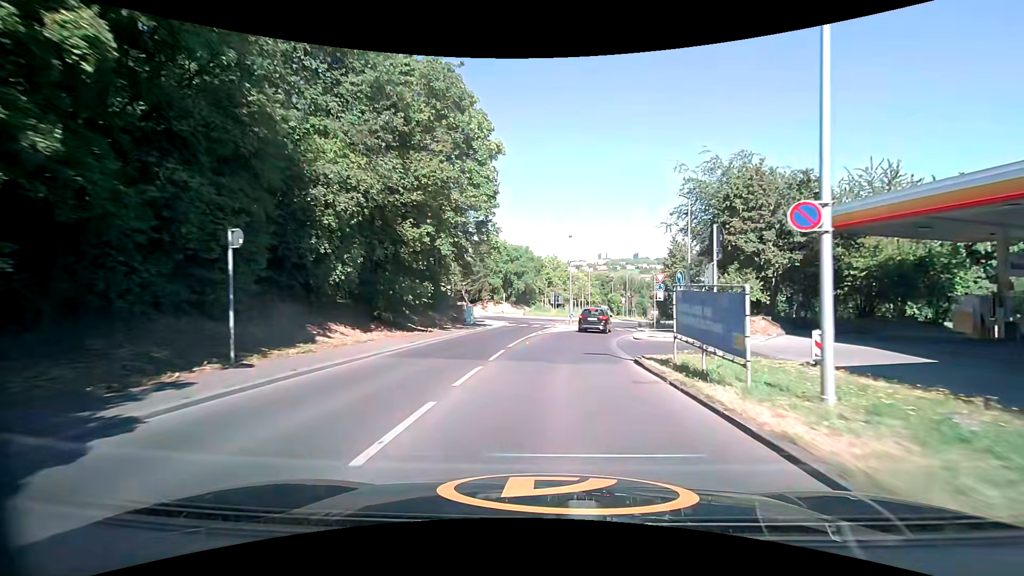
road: secondary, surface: asphalt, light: Day
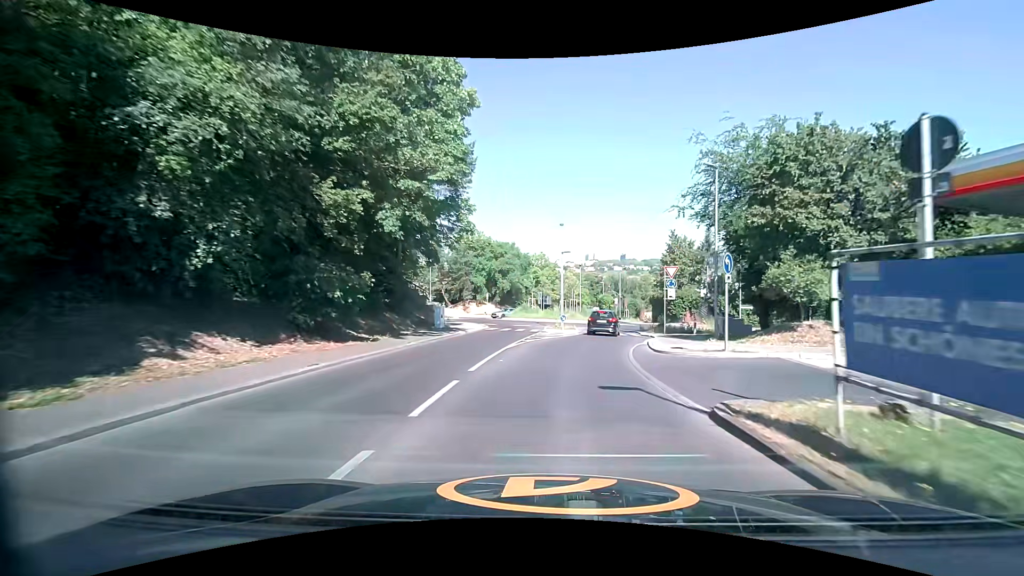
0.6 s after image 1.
(+0.1, +6.8) m; +1°
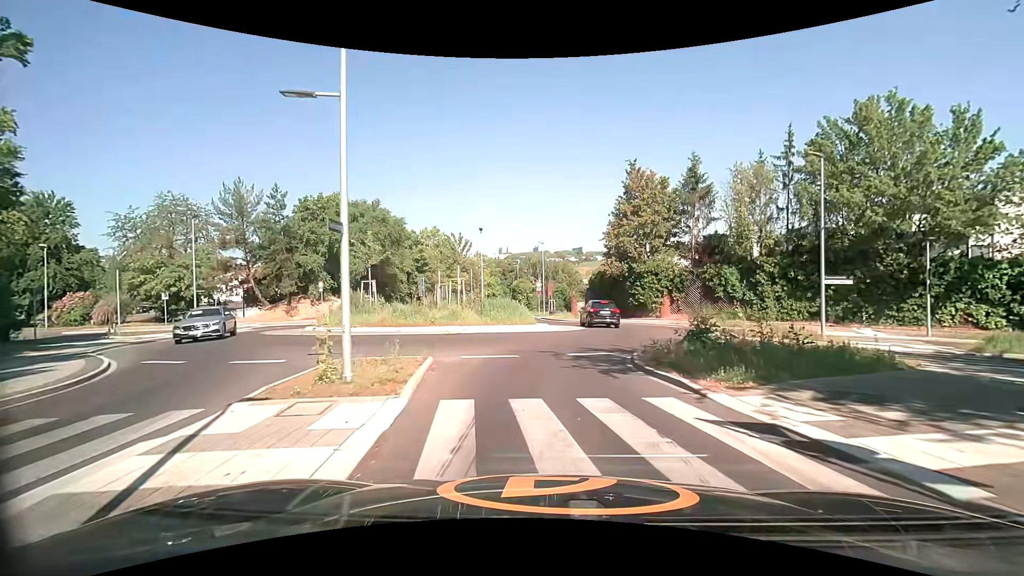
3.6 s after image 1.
(+3.2, +29.3) m; +10°
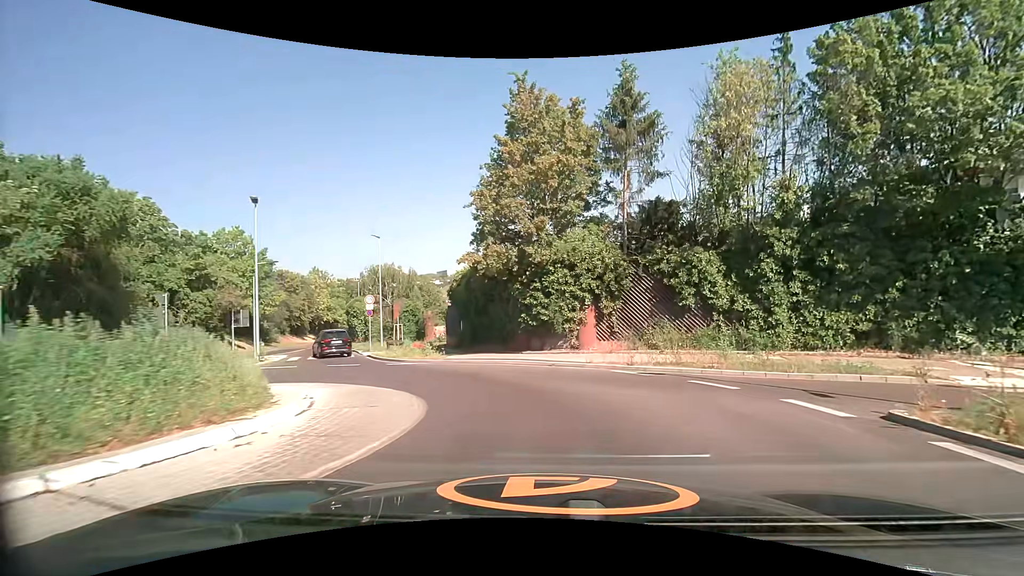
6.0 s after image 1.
(+1.6, +18.4) m; +15°
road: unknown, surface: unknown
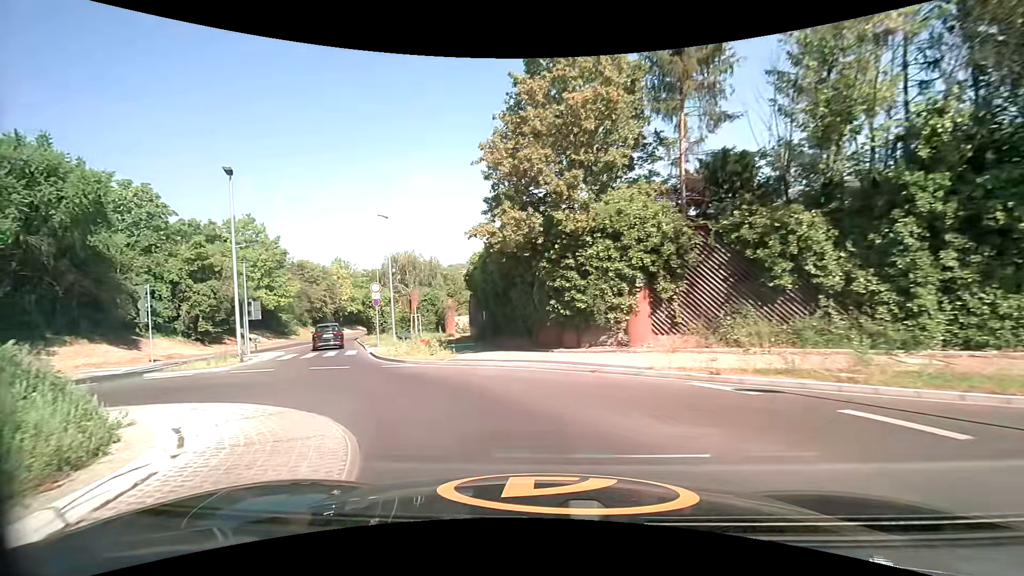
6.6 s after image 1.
(0.0, +4.7) m; -4°
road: secondary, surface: asphalt
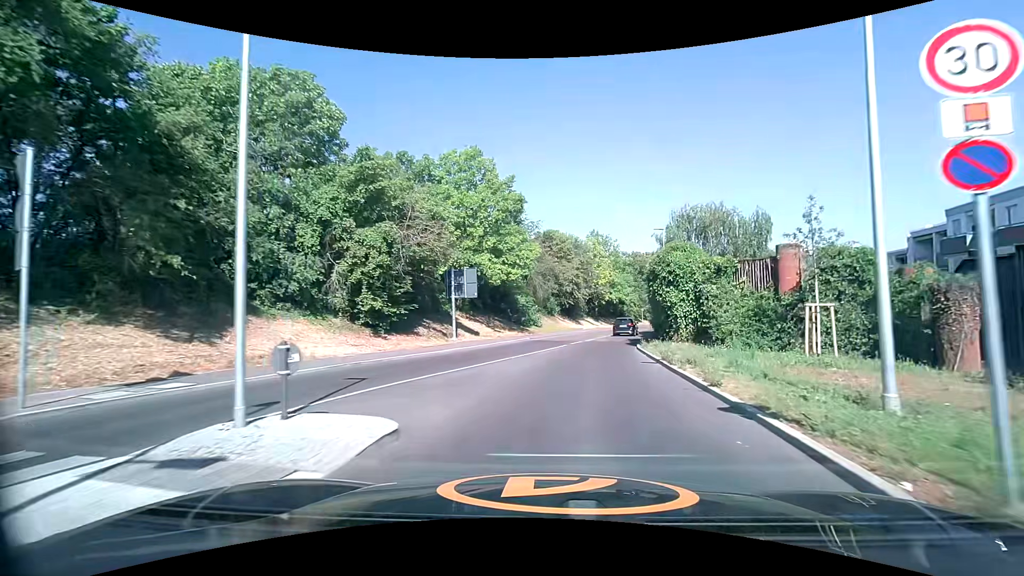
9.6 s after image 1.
(-9.7, +23.6) m; -27°
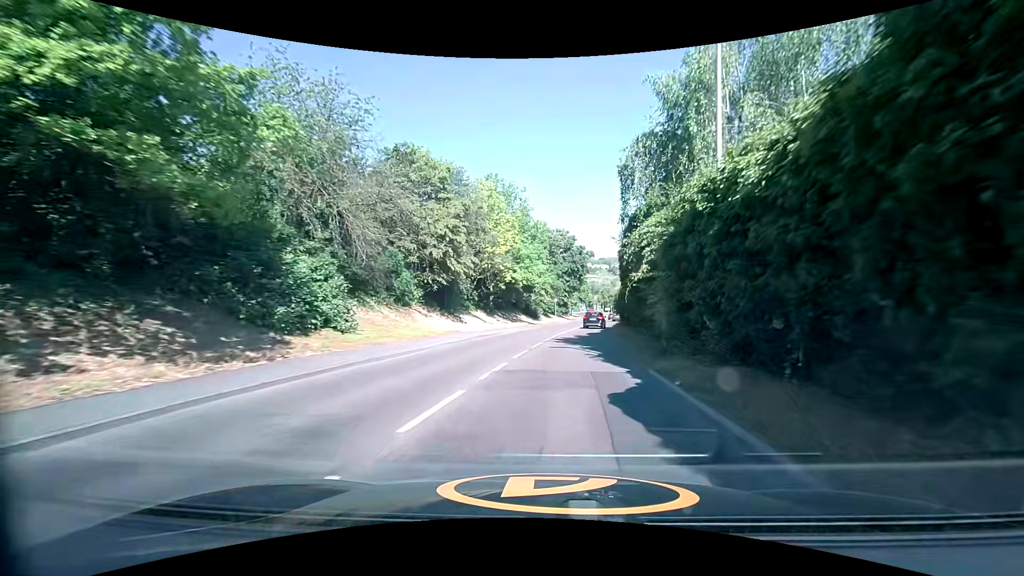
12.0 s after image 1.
(+3.1, +28.3) m; +11°
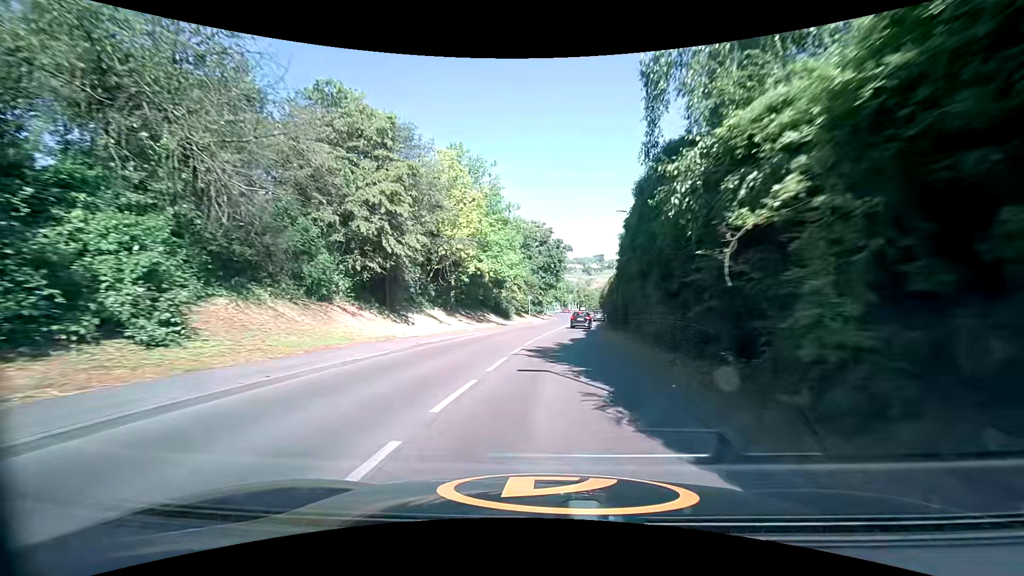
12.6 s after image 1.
(+0.3, +8.0) m; +3°
(0, +10) (+1, +20) (+2, +30) (+3, +40) (+4, +50) (+5, +60) (+7, +70) (+9, +79) (+11, +89) (+12, +99) m
